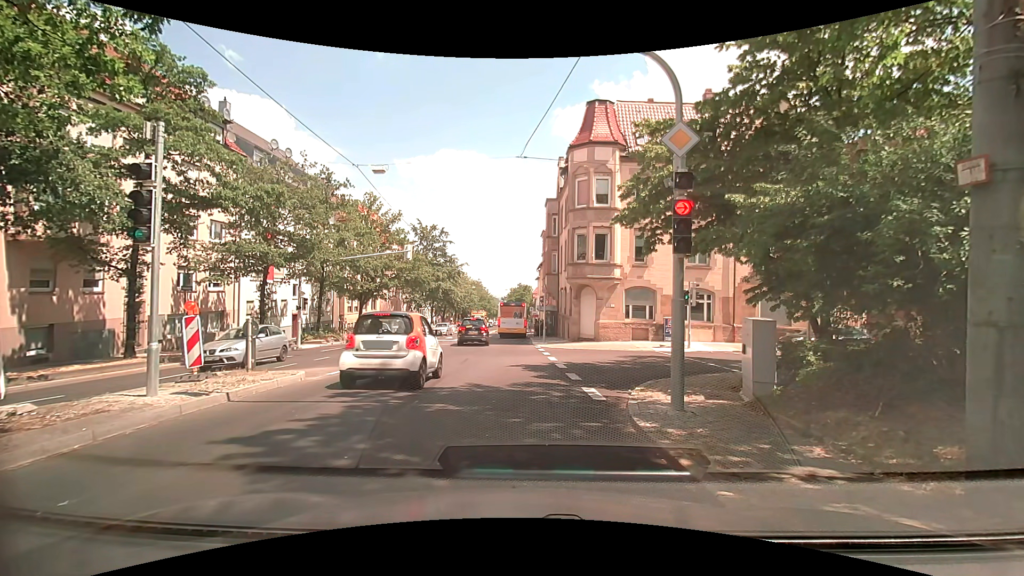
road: secondary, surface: asphalt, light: Day
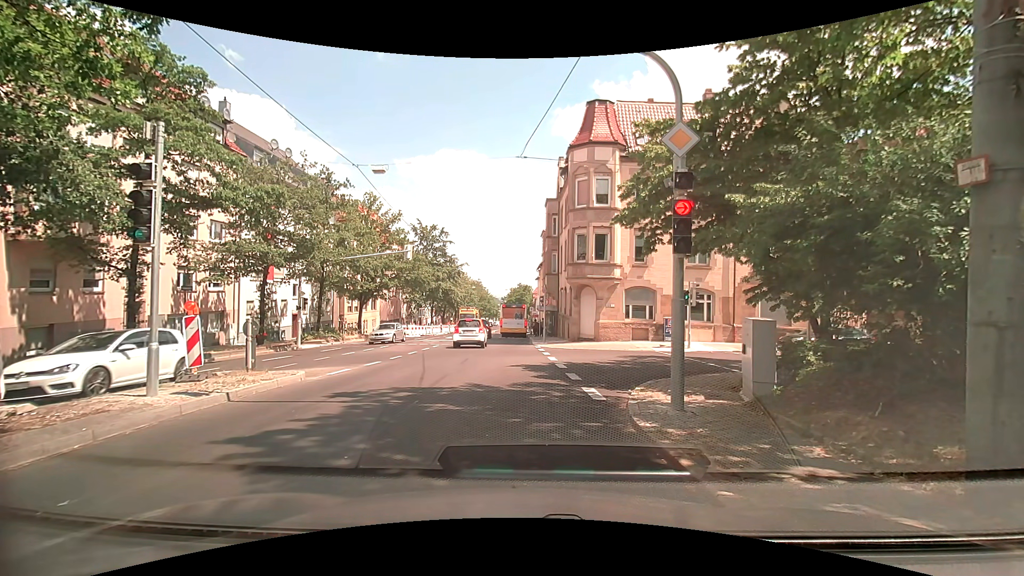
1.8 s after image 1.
(0.0, 0.0) m; 0°
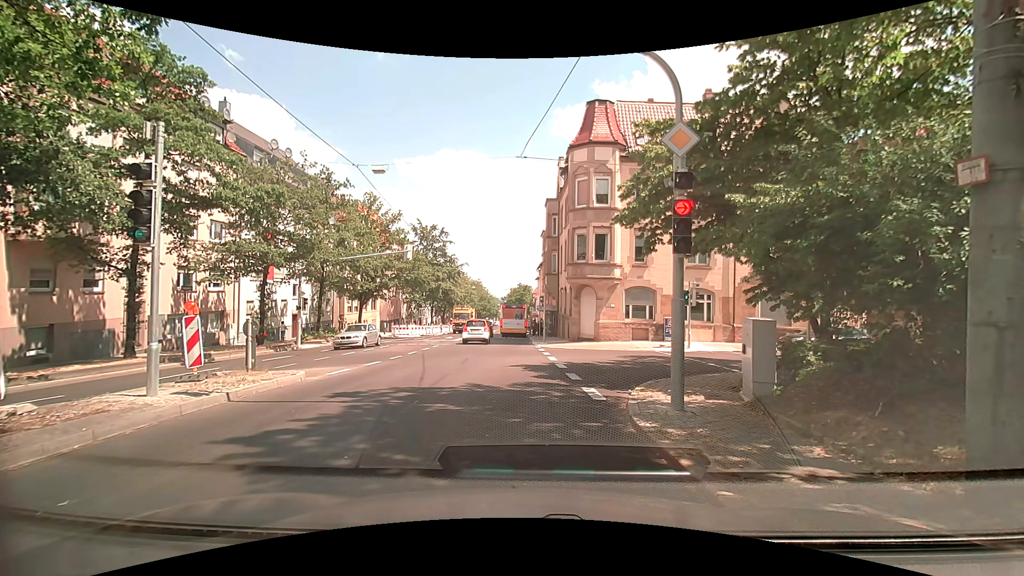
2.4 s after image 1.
(0.0, 0.0) m; 0°
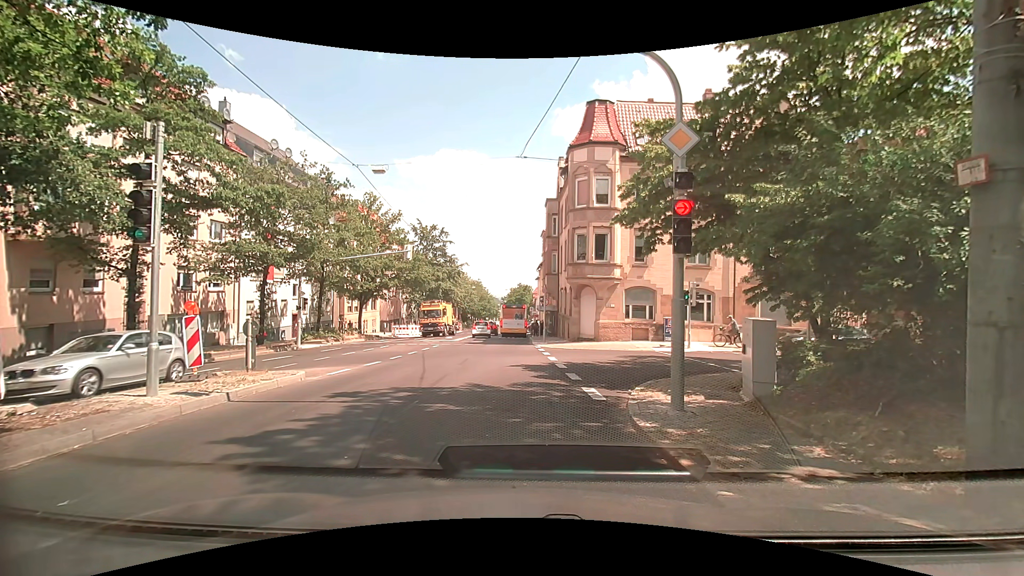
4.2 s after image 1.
(0.0, 0.0) m; 0°
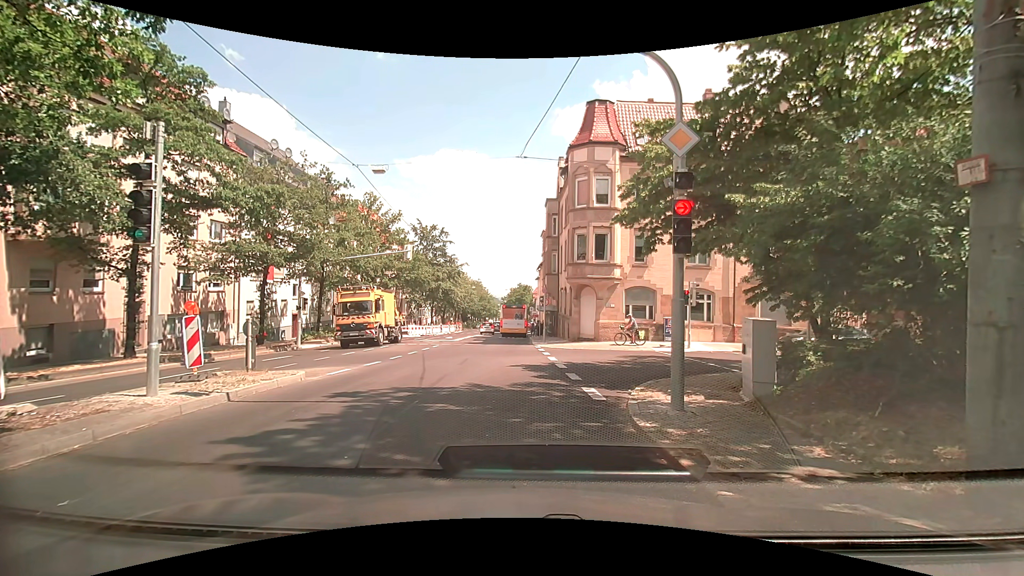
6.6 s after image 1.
(0.0, 0.0) m; 0°
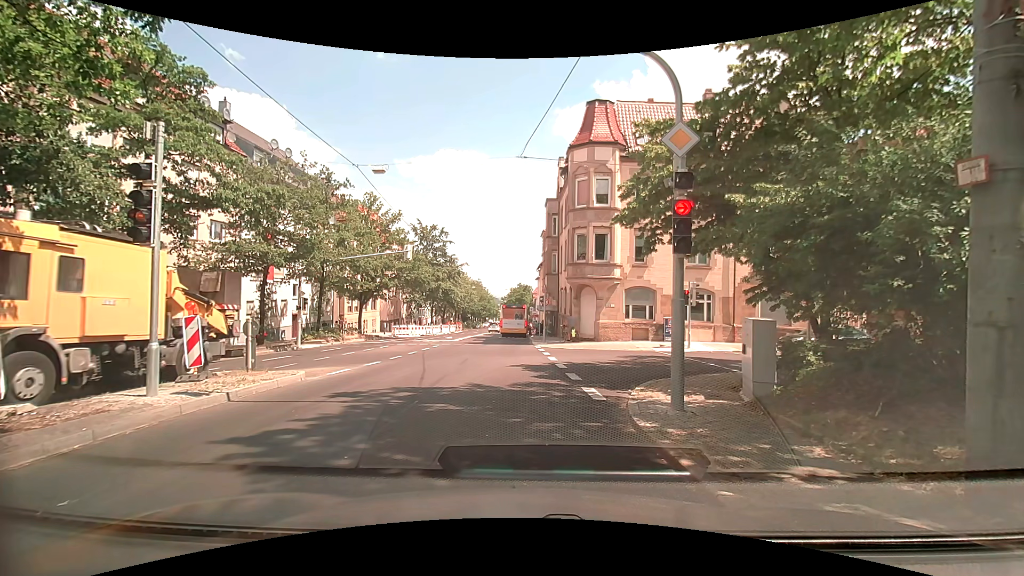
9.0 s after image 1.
(0.0, 0.0) m; 0°
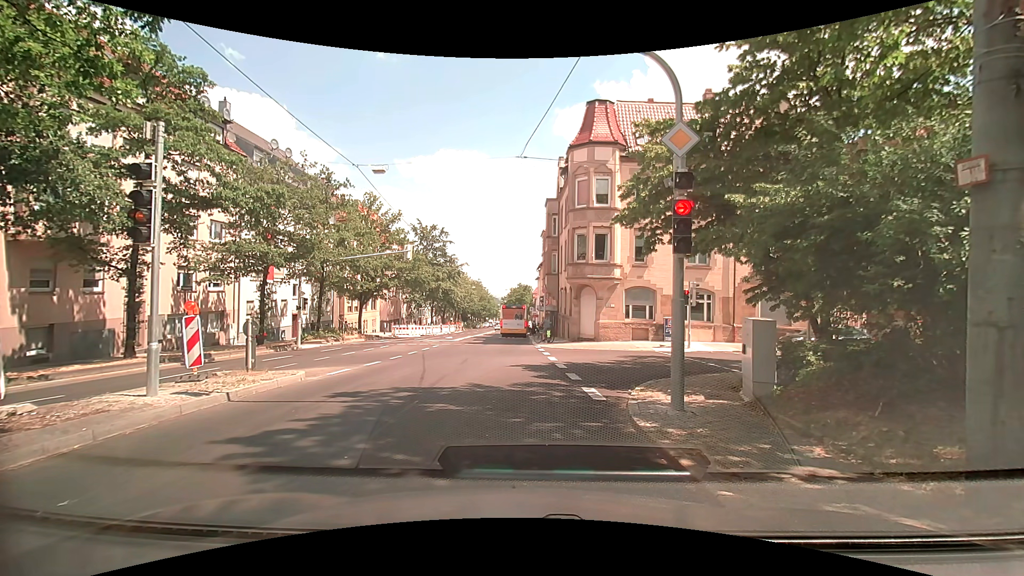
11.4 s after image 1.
(0.0, 0.0) m; 0°
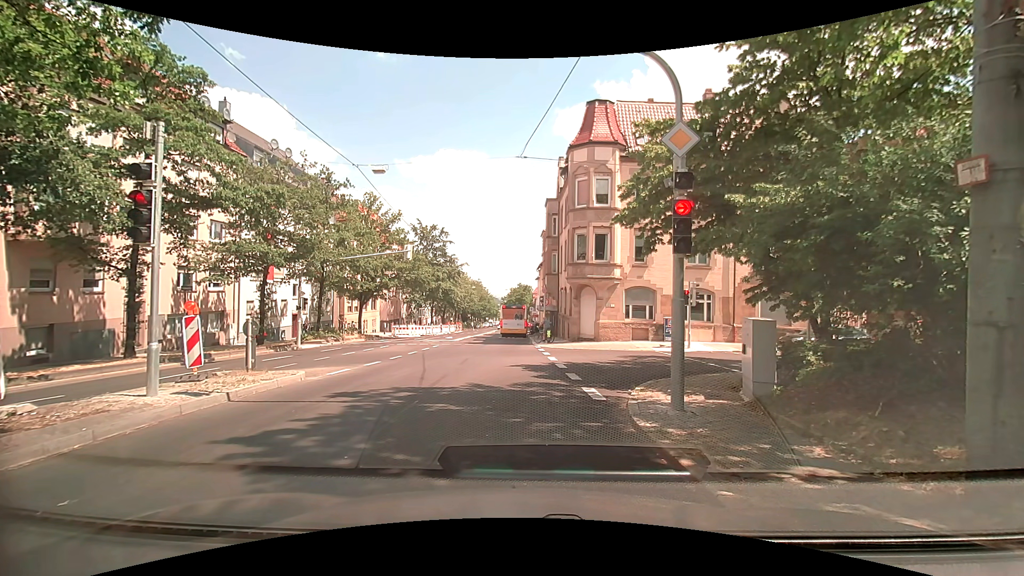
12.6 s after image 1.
(0.0, 0.0) m; 0°
